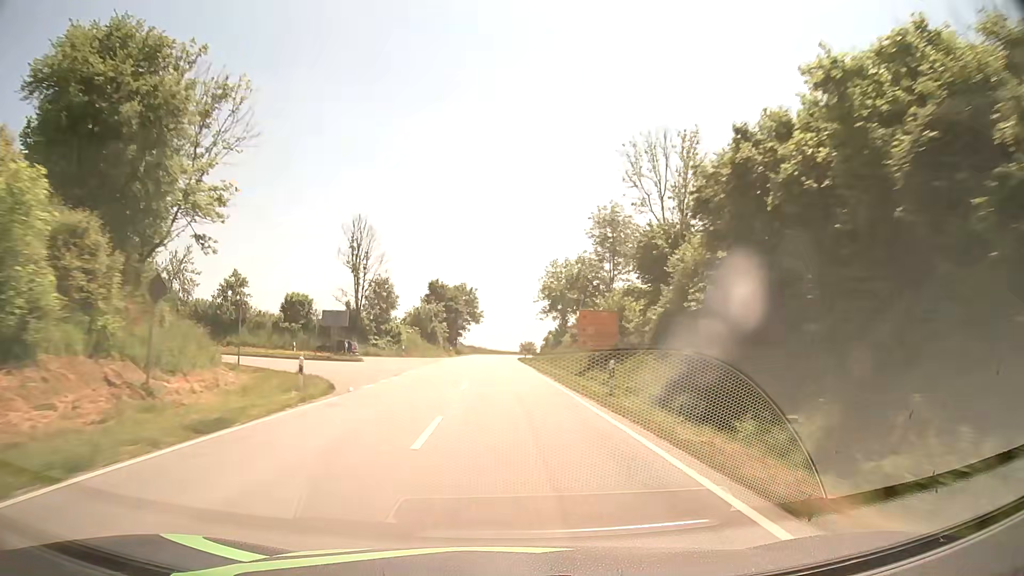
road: secondary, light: Day
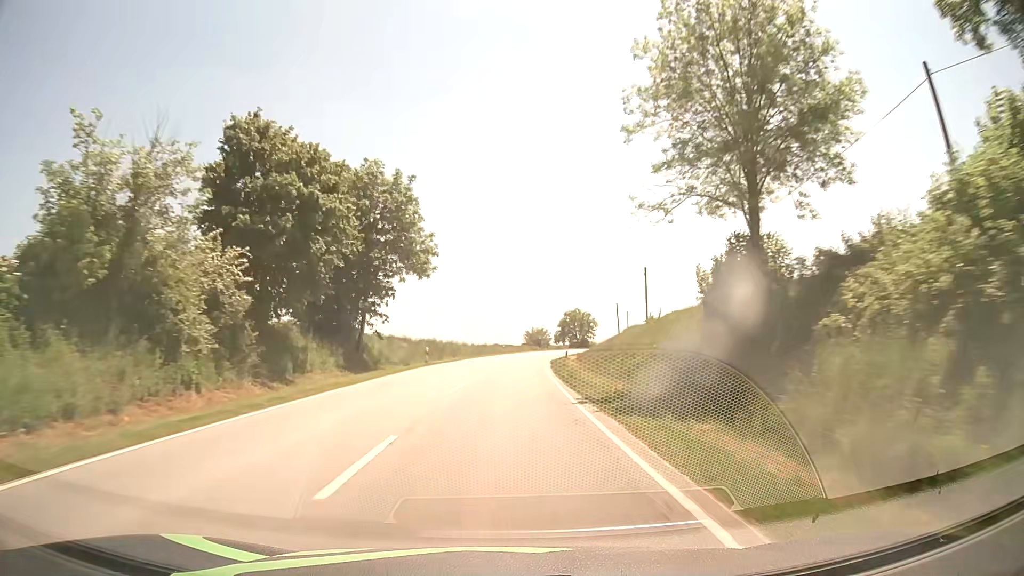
(-0.4, +74.8) m; 0°
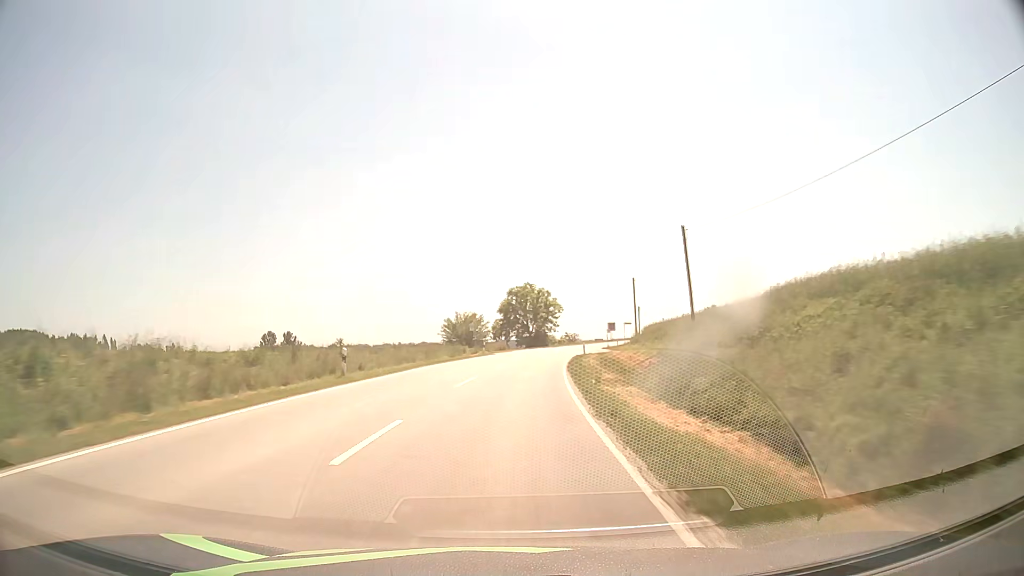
(+2.3, +57.9) m; +6°
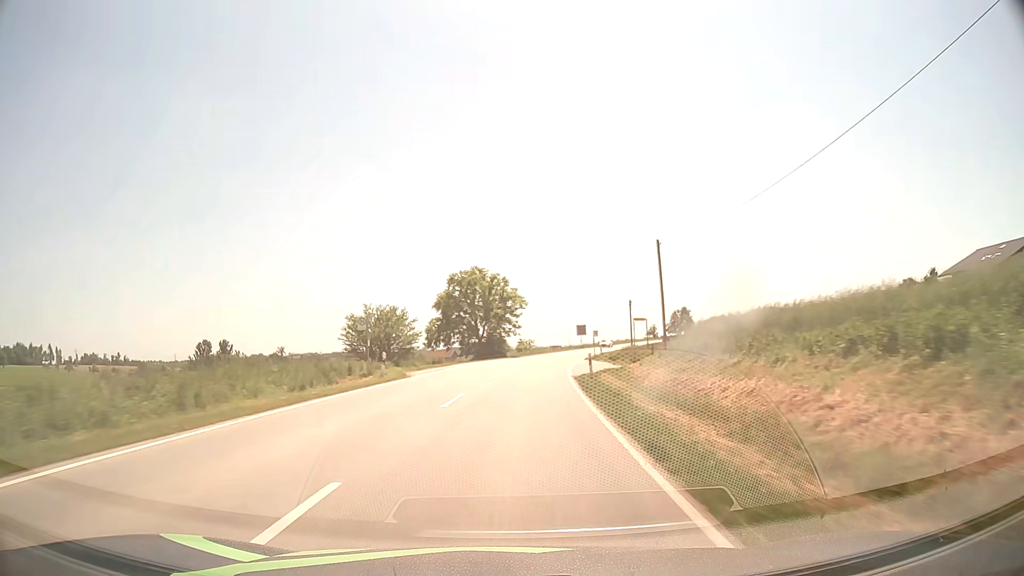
(+1.1, +28.6) m; +4°
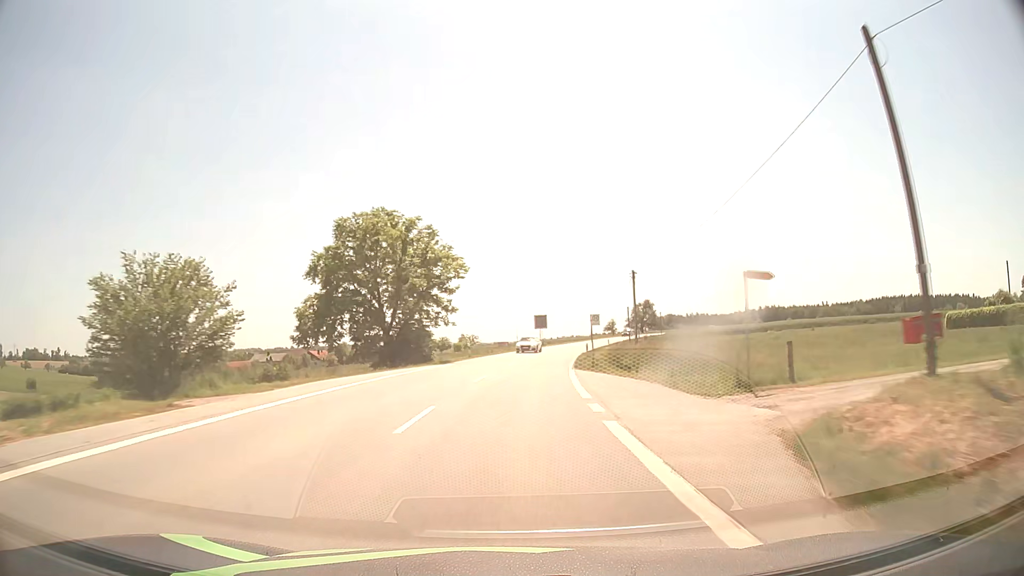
(+1.1, +28.5) m; +5°
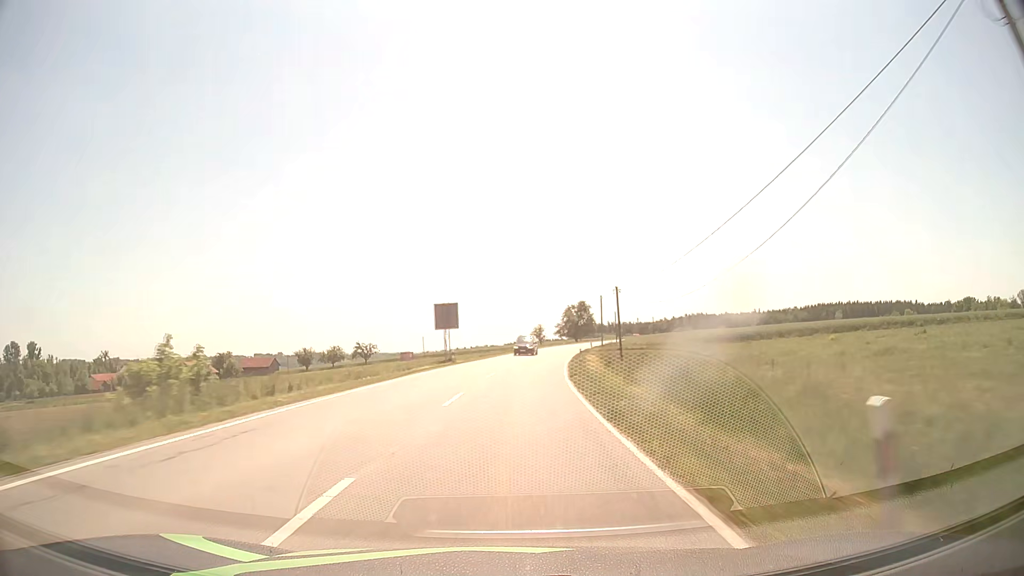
(+2.8, +42.6) m; +7°
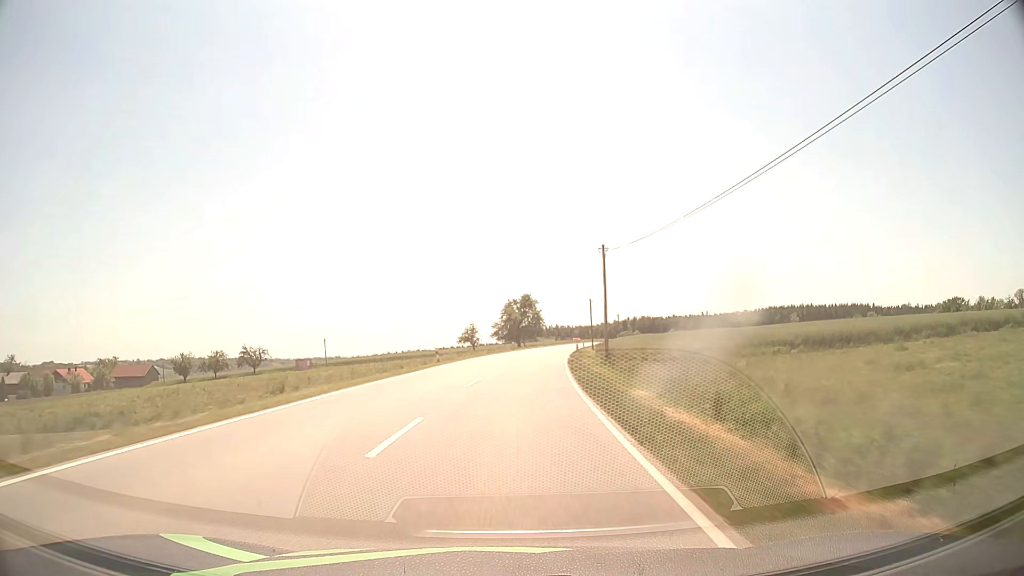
(+2.5, +42.5) m; +6°
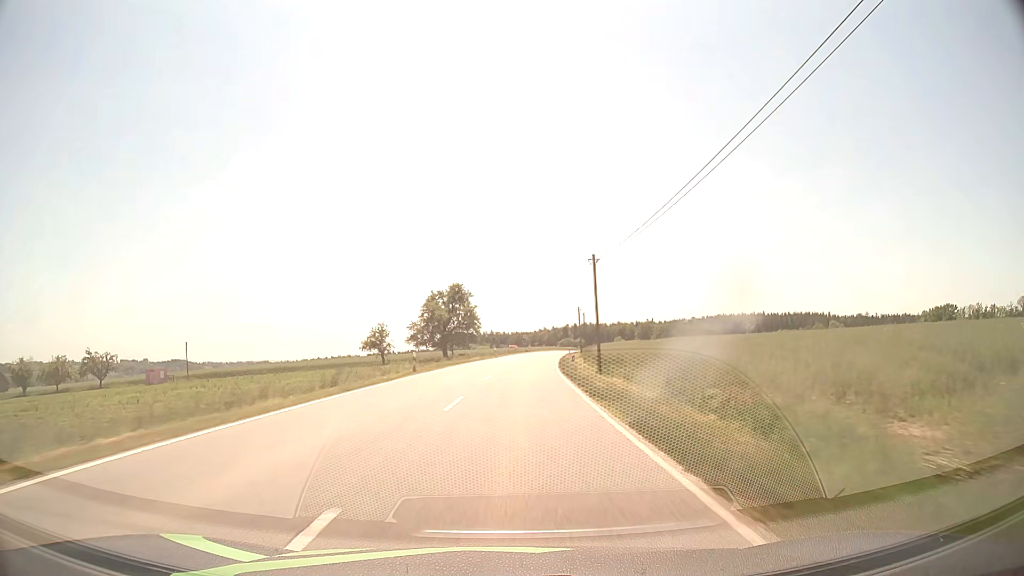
(+2.0, +42.3) m; +6°
(0, +10) (0, +20) (+1, +30) (+1, +40) (+2, +50) (+3, +60) (+4, +70) (+5, +80) (+6, +90) (+8, +100) m
